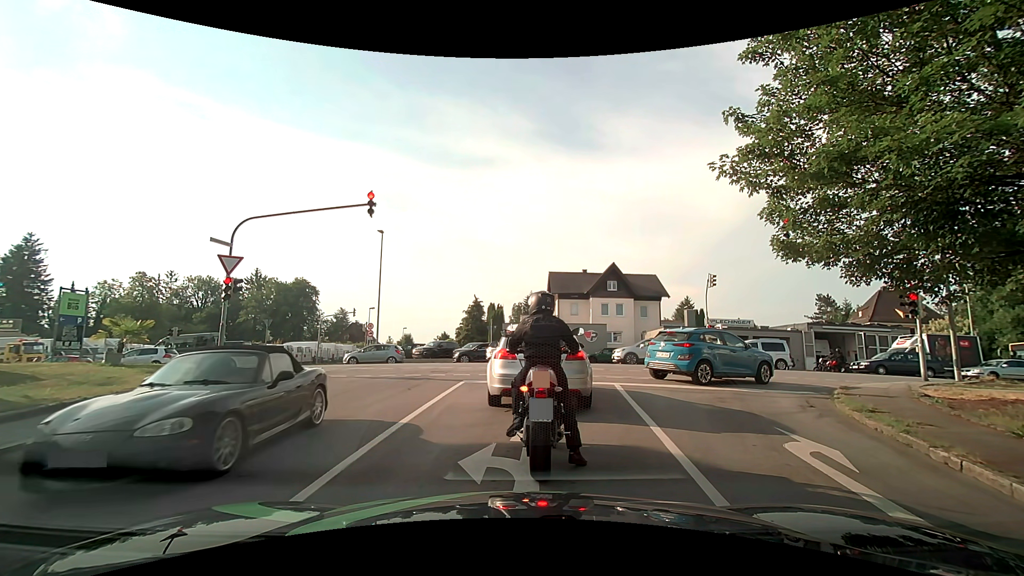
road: residential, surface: asphalt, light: Day
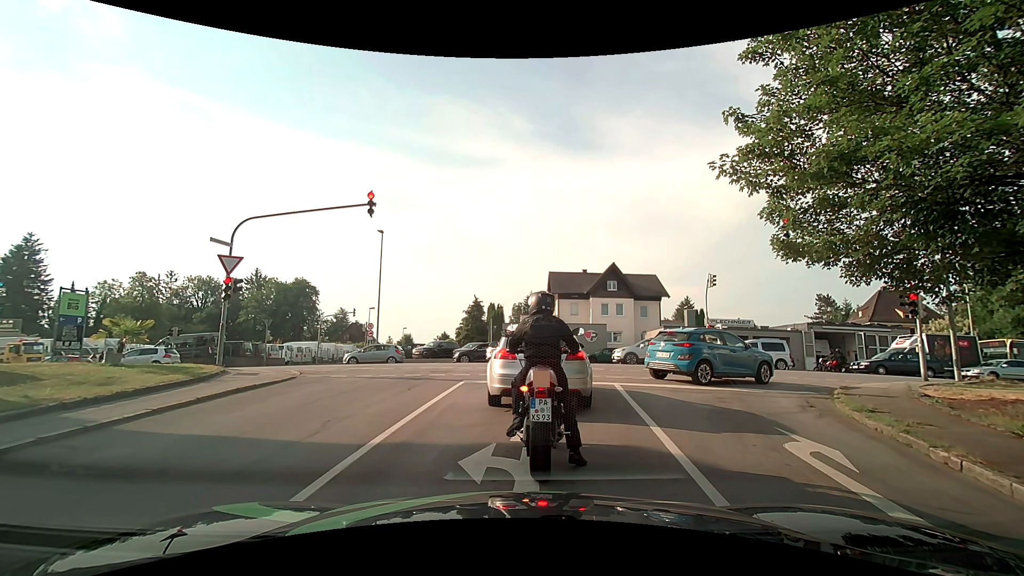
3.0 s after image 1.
(0.0, 0.0) m; 0°
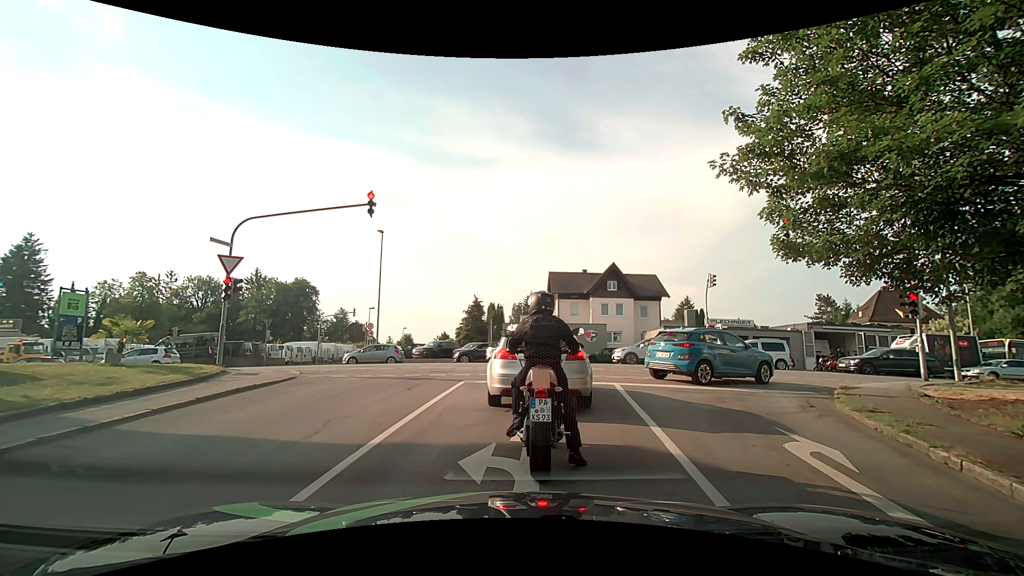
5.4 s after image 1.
(0.0, 0.0) m; 0°
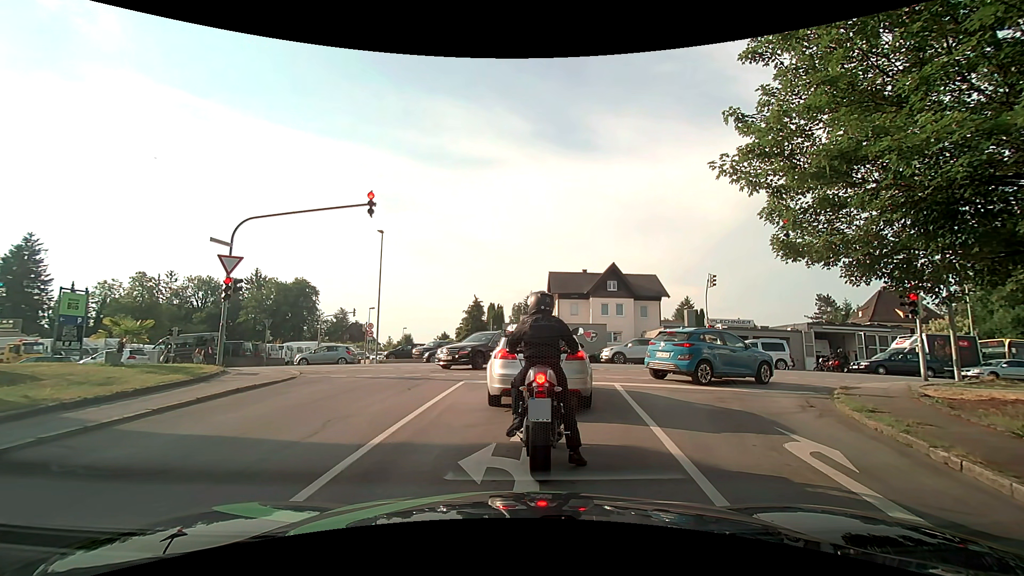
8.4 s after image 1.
(0.0, 0.0) m; 0°
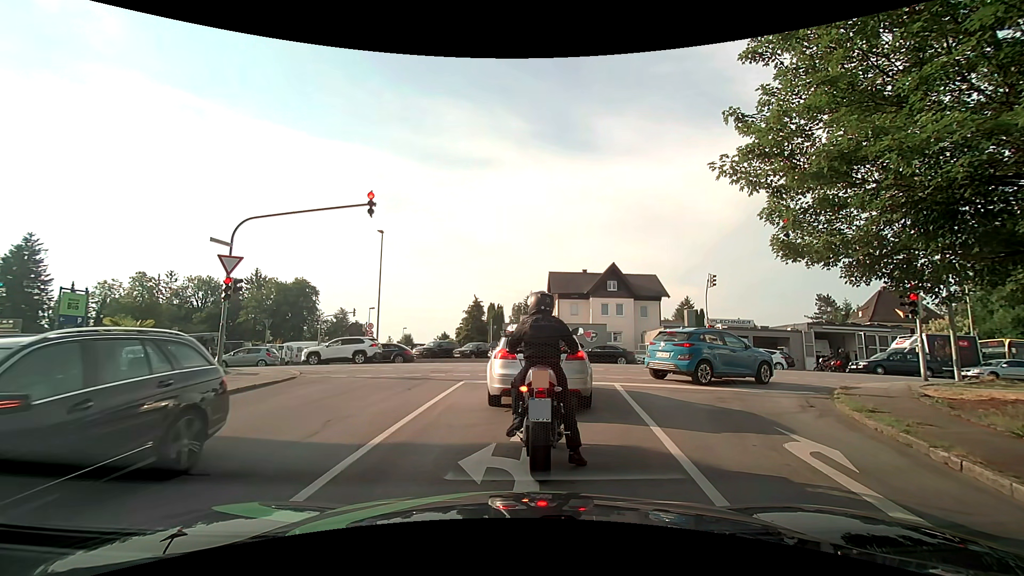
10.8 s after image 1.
(0.0, 0.0) m; 0°
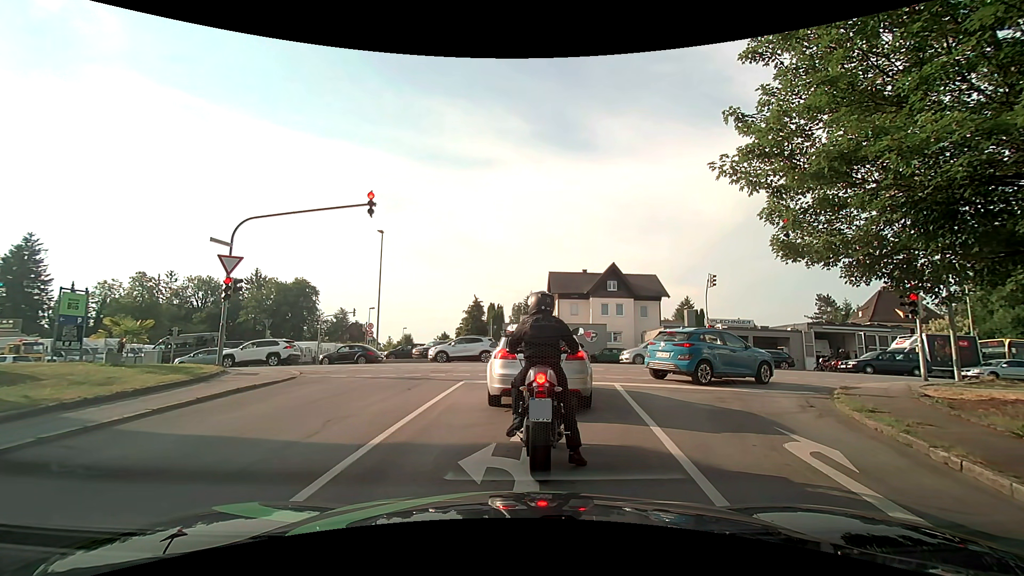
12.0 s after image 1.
(0.0, 0.0) m; 0°
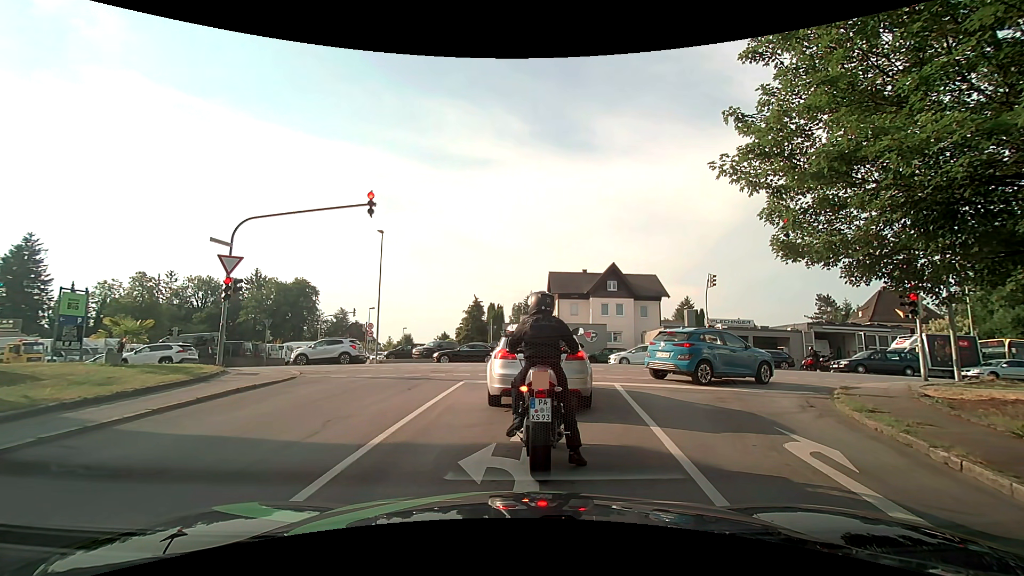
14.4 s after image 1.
(0.0, 0.0) m; 0°
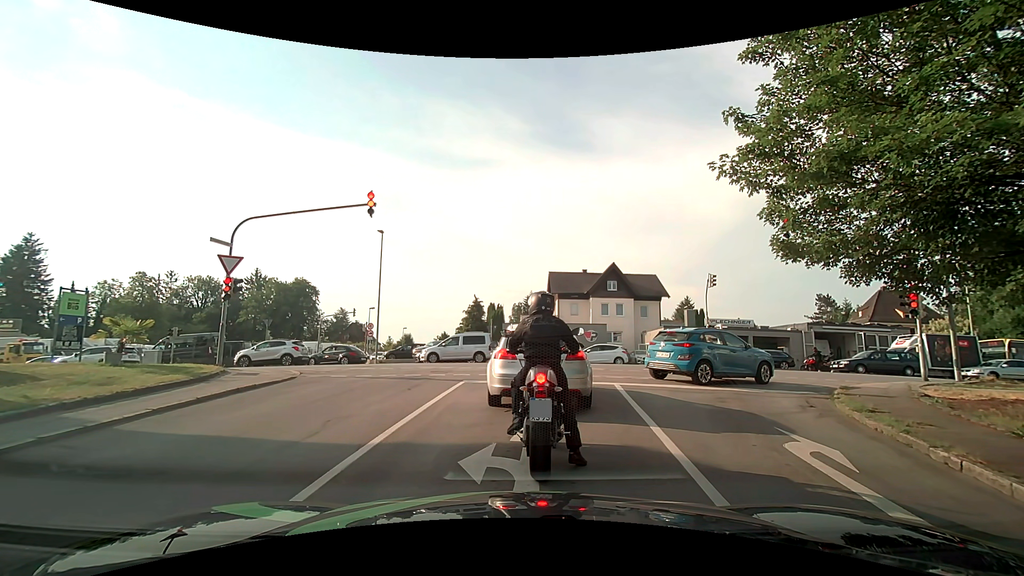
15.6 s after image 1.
(0.0, 0.0) m; 0°
(0, +10) (+1, +20) (-2, +29) (-11, +33) (-21, +34) (-31, +35) (-41, +35) (-51, +36) (-61, +36) (-71, +36) m
